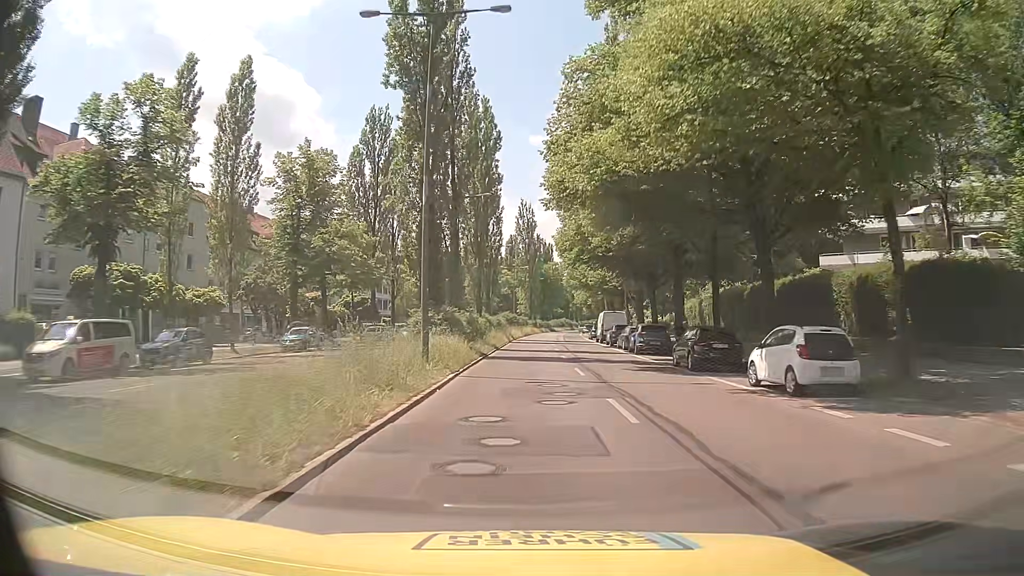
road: secondary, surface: asphalt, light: Day
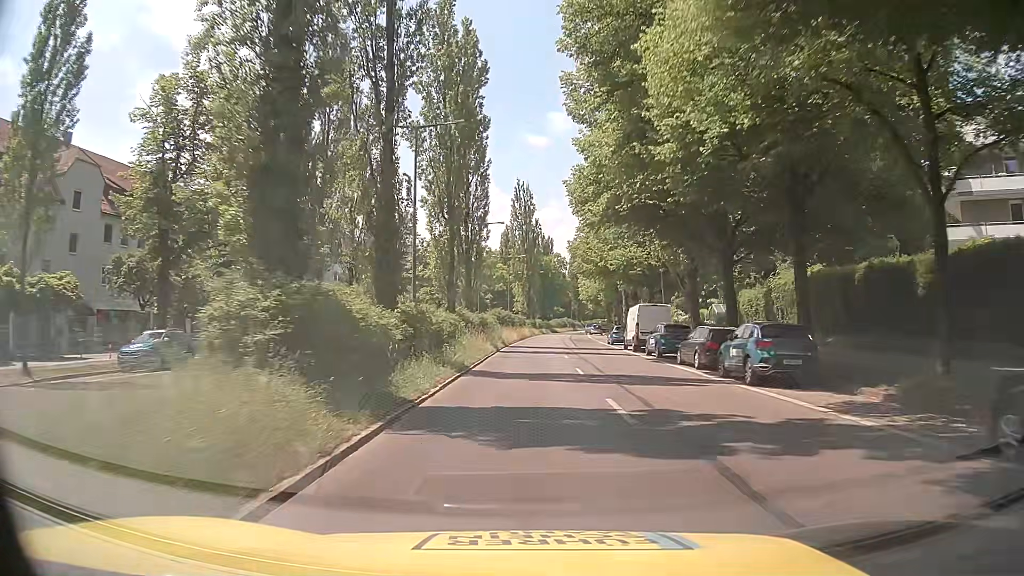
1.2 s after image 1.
(0.0, +18.0) m; 0°
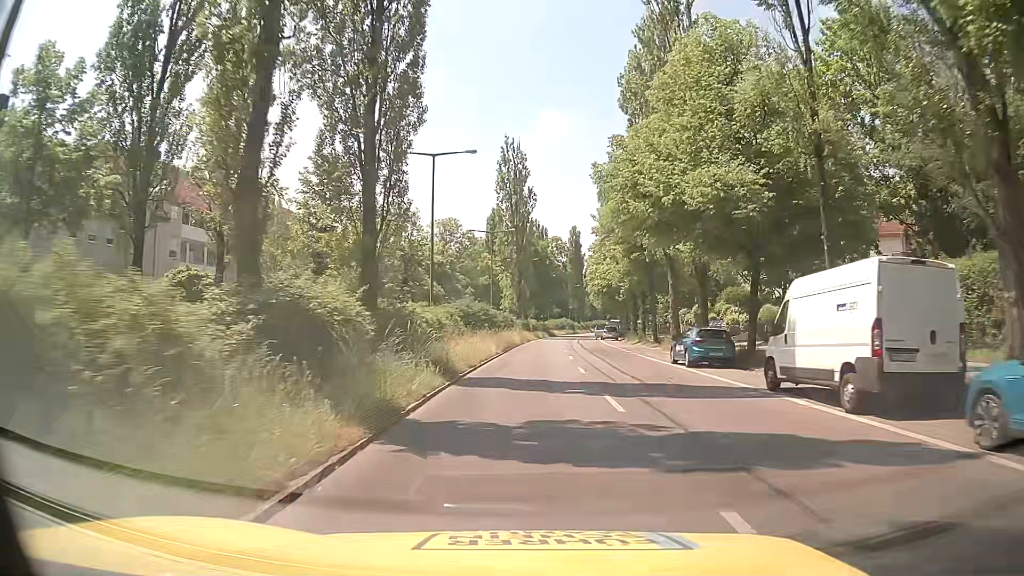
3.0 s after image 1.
(+0.2, +25.6) m; 0°
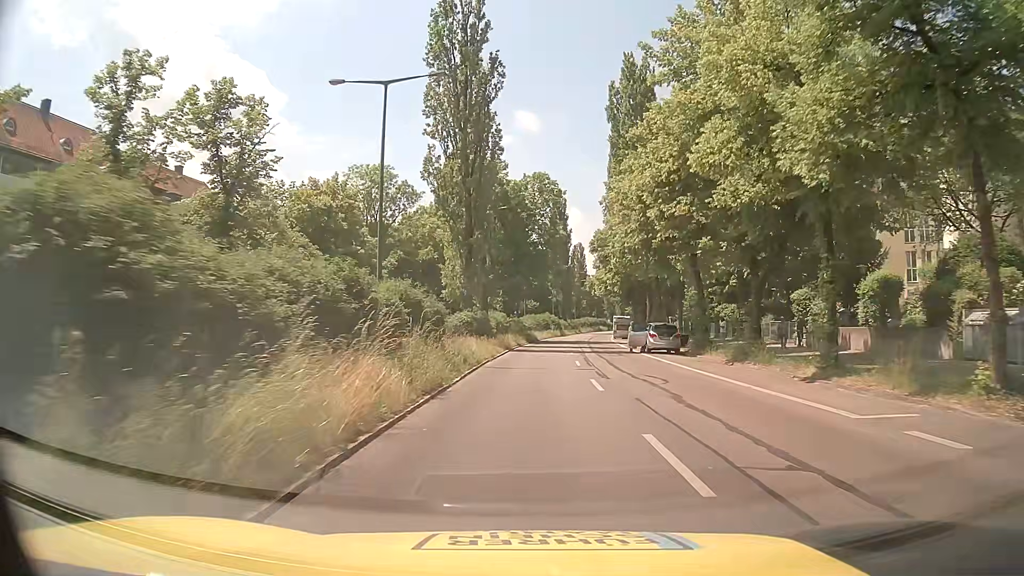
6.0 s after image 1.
(+1.1, +40.7) m; +2°
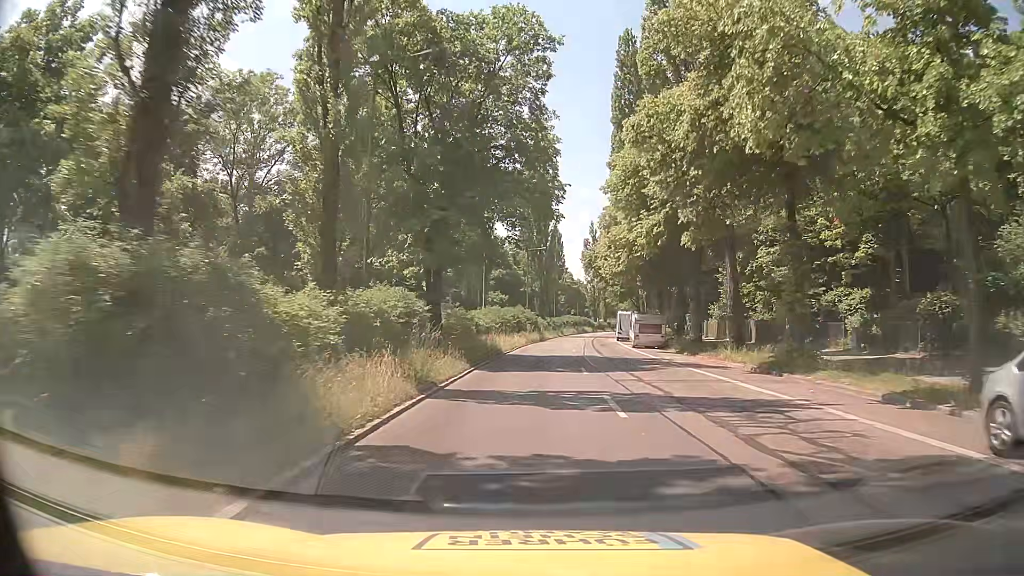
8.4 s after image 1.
(+0.8, +31.4) m; +3°
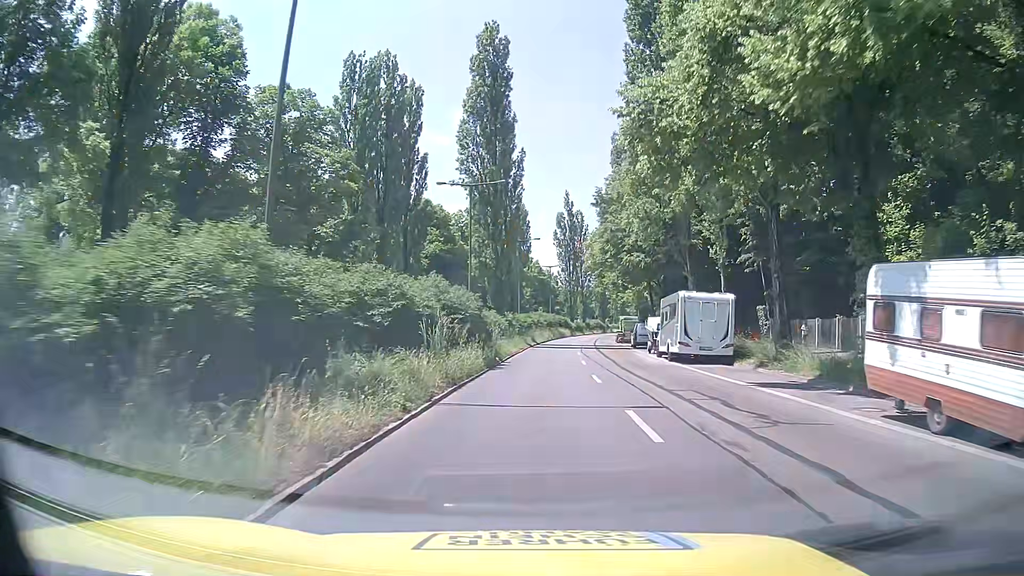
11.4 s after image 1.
(+0.9, +38.4) m; +3°
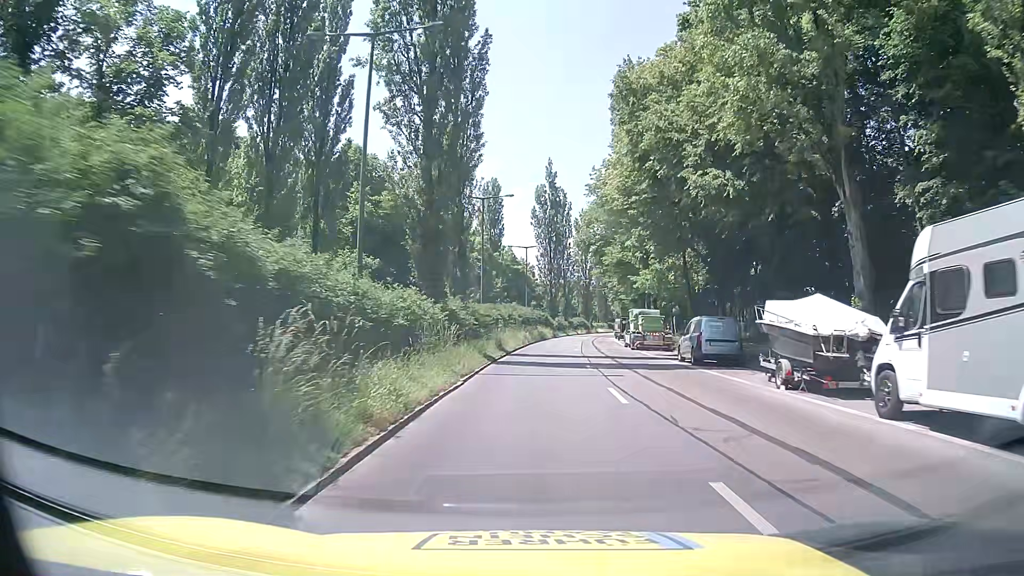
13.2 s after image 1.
(+0.5, +23.5) m; +2°
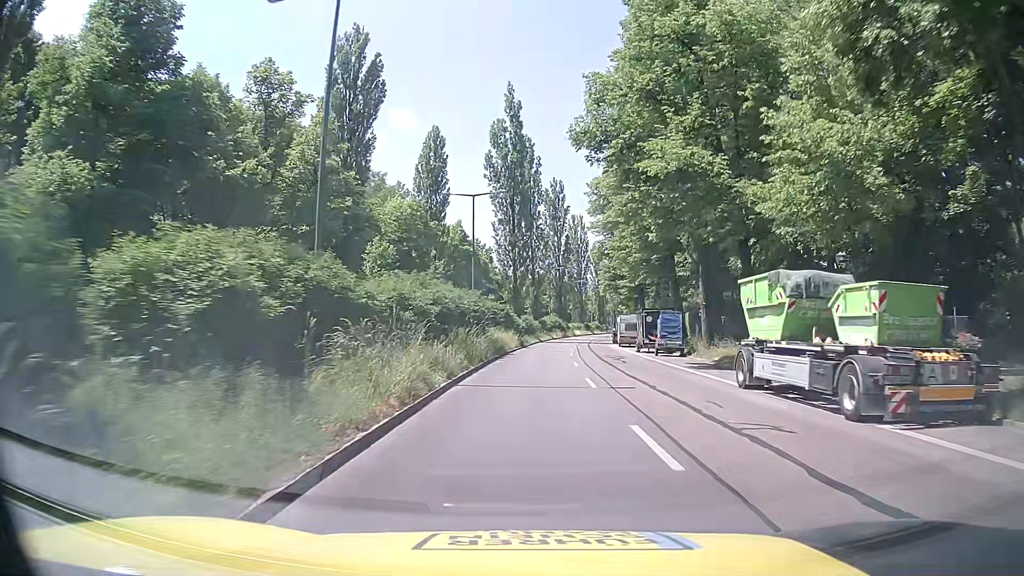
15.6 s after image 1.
(+1.5, +32.6) m; +4°
(0, +10) (0, +20) (+1, +30) (+1, +40) (+2, +50) (+3, +60) (+4, +70) (+5, +80) (+6, +90) (+8, +100) m
